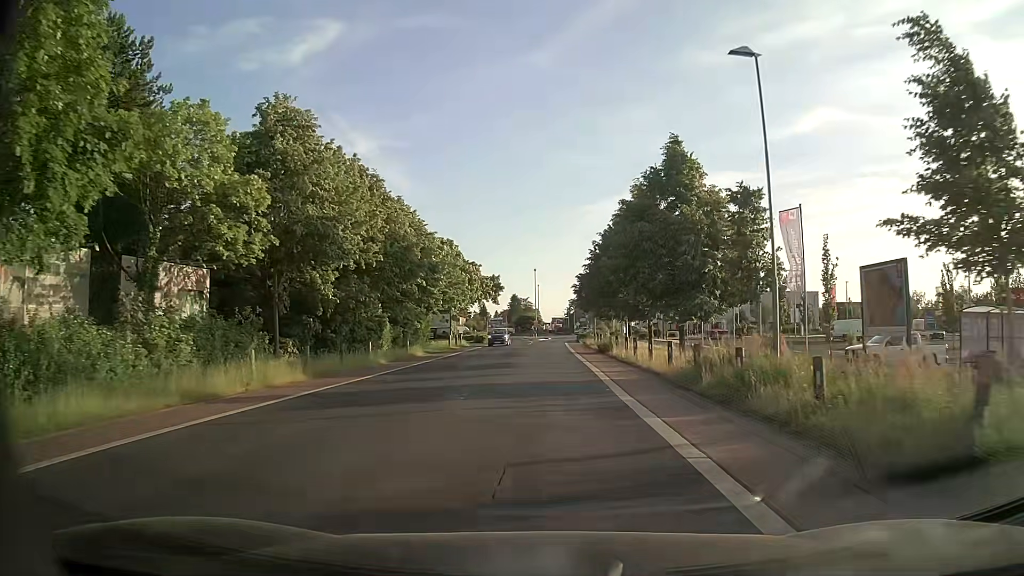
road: tertiary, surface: asphalt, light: Day
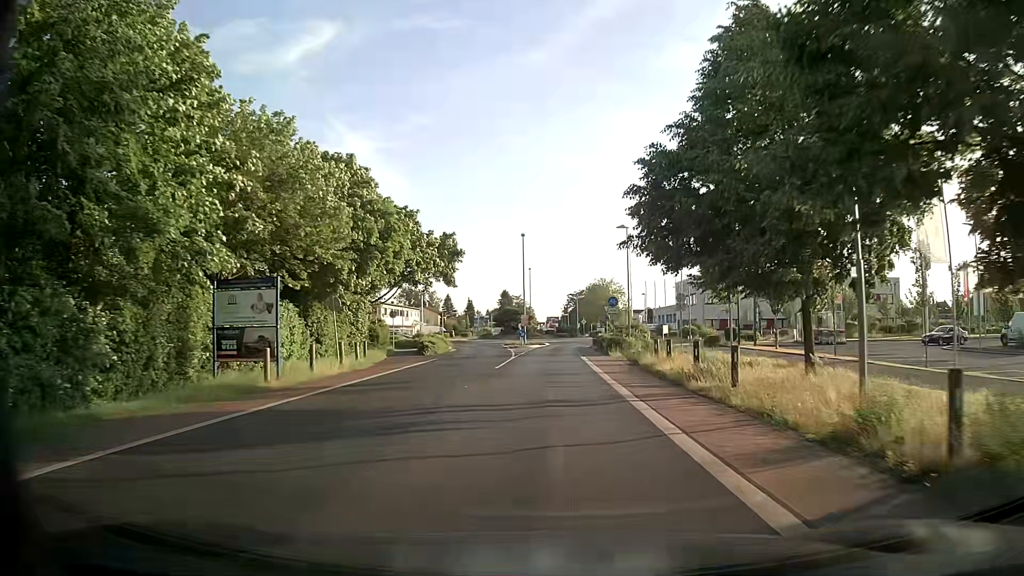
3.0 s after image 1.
(-0.2, +35.4) m; 0°
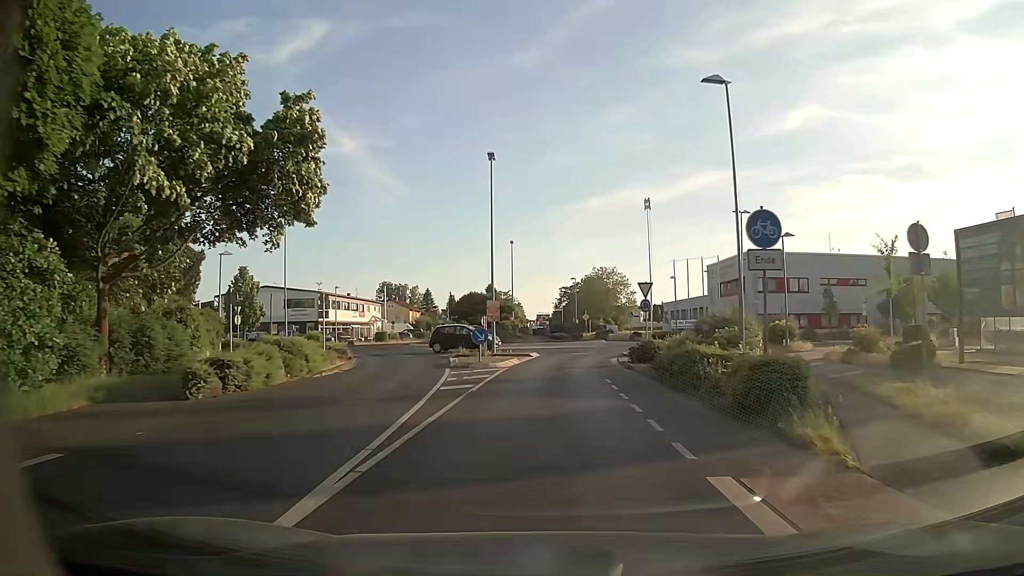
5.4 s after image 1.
(+0.4, +27.0) m; +1°
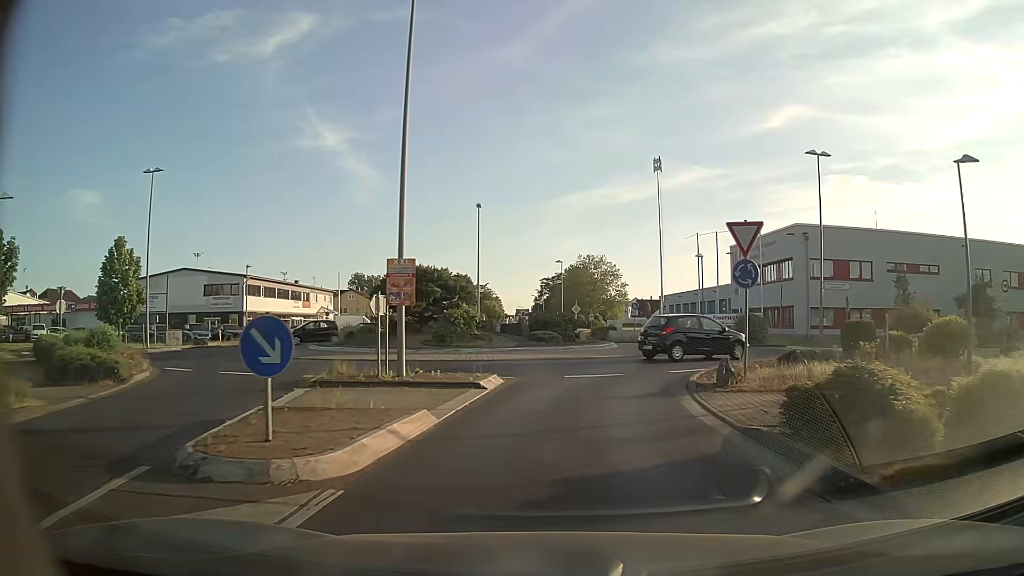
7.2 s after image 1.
(+0.3, +17.4) m; +2°
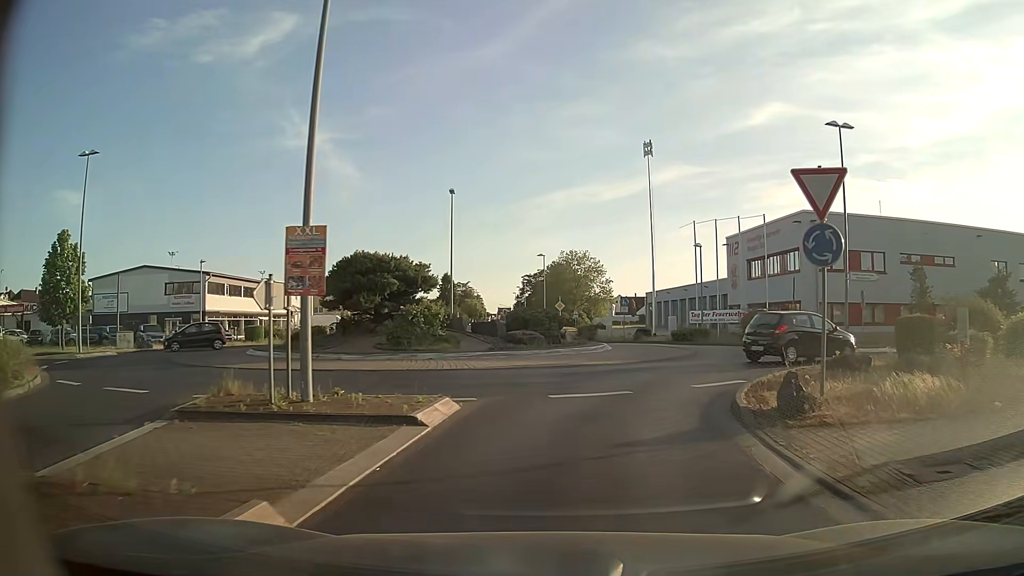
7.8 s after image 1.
(+0.1, +4.7) m; +2°
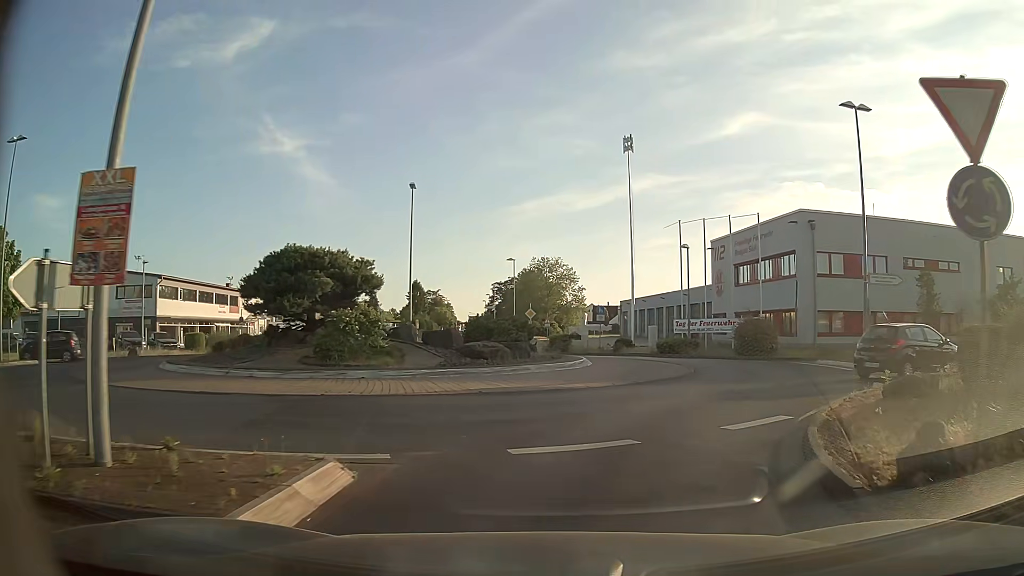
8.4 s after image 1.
(0.0, +4.3) m; +2°
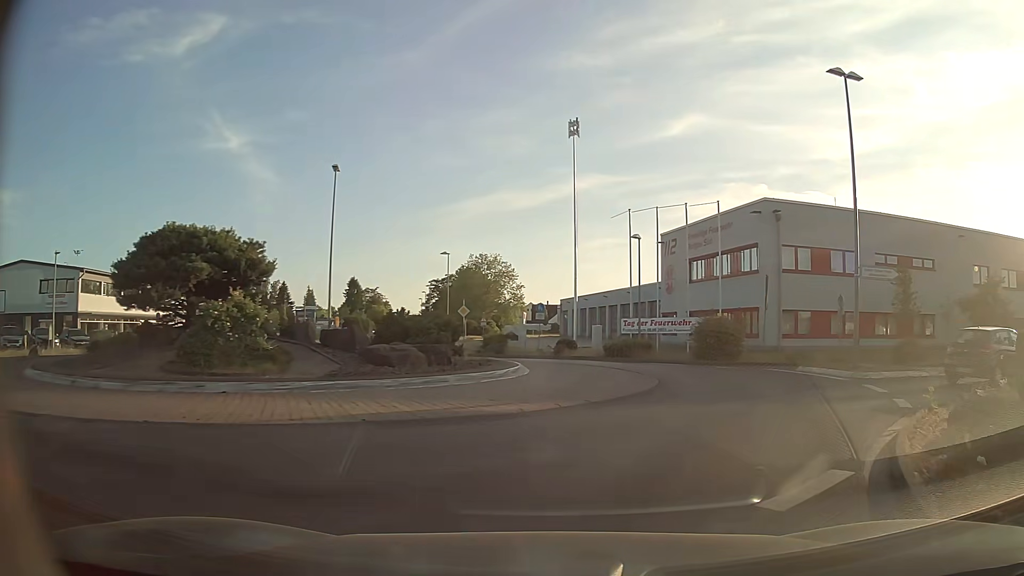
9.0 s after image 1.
(+0.1, +4.0) m; +5°
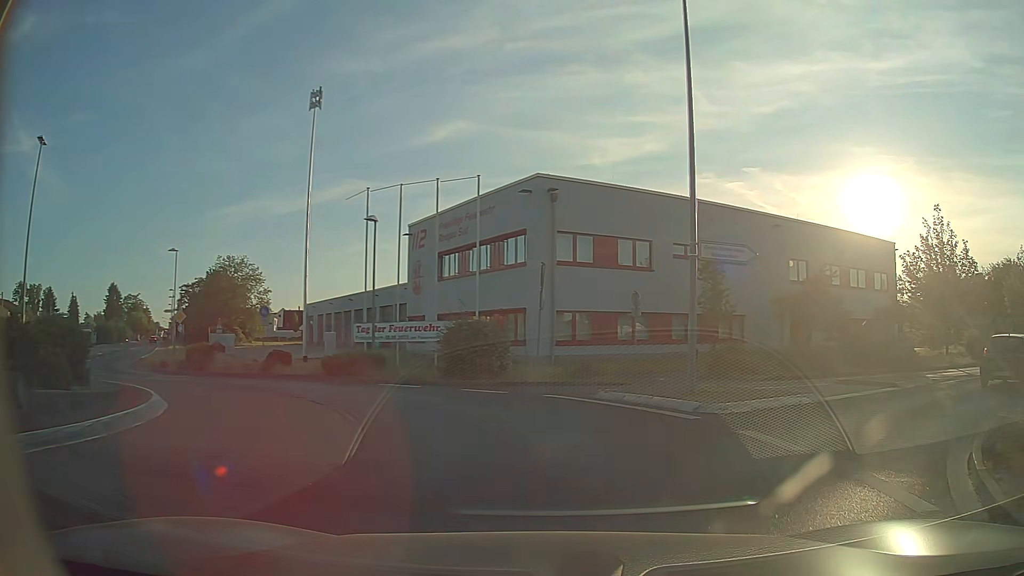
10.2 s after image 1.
(+1.2, +7.2) m; +20°
(0, +10) (-5, +18) (-14, +23) (-21, +30) (-26, +38) (-31, +47) (-37, +55) (-42, +64) (-47, +73) (-52, +81) m
